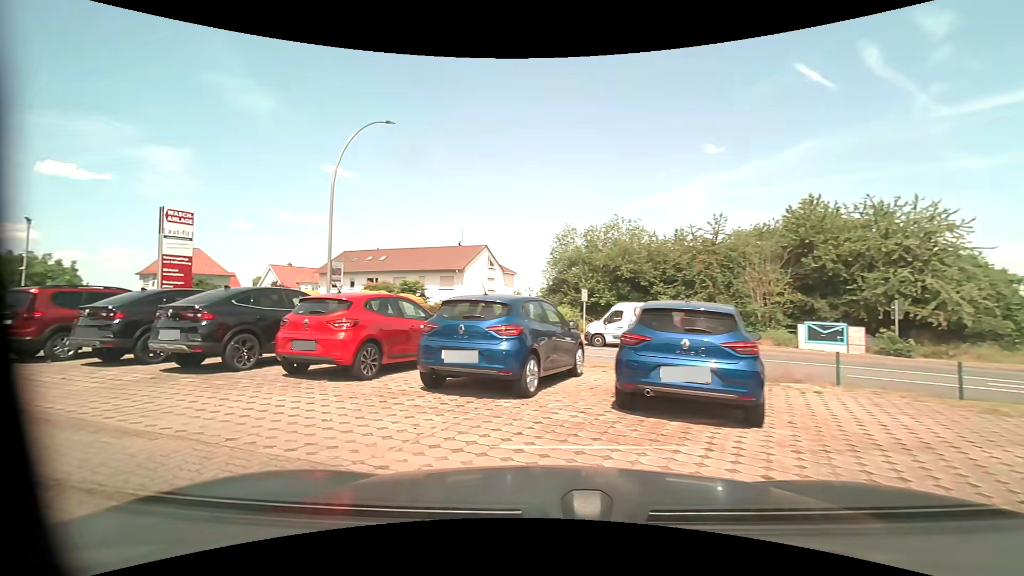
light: Day
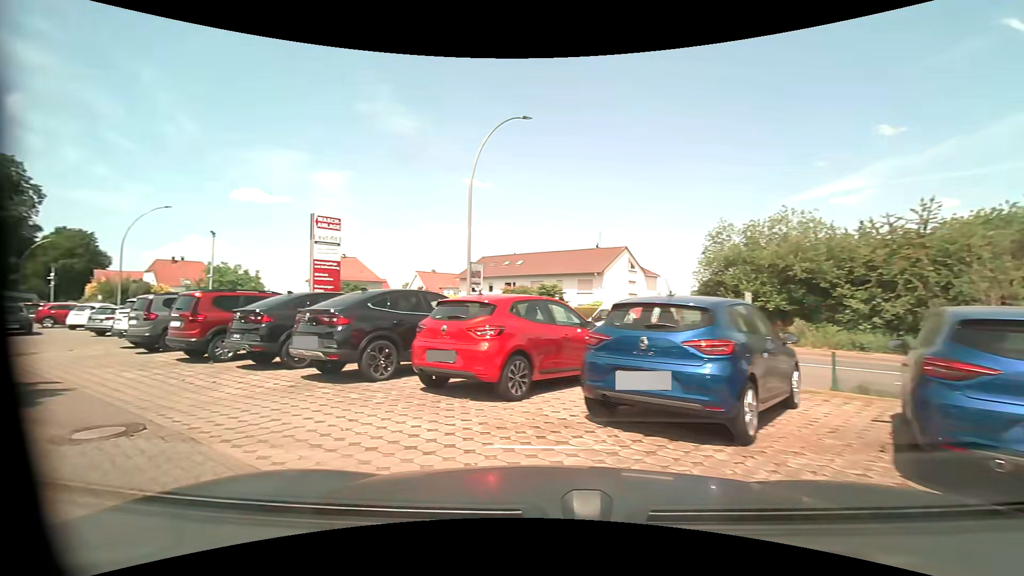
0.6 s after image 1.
(-0.3, +1.8) m; -16°
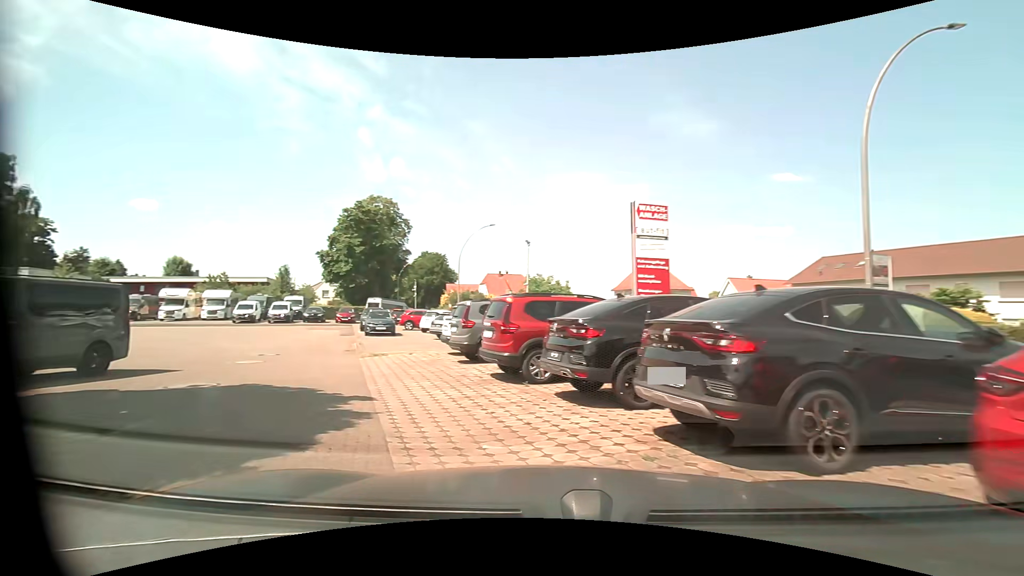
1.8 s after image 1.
(-1.2, +3.9) m; -32°
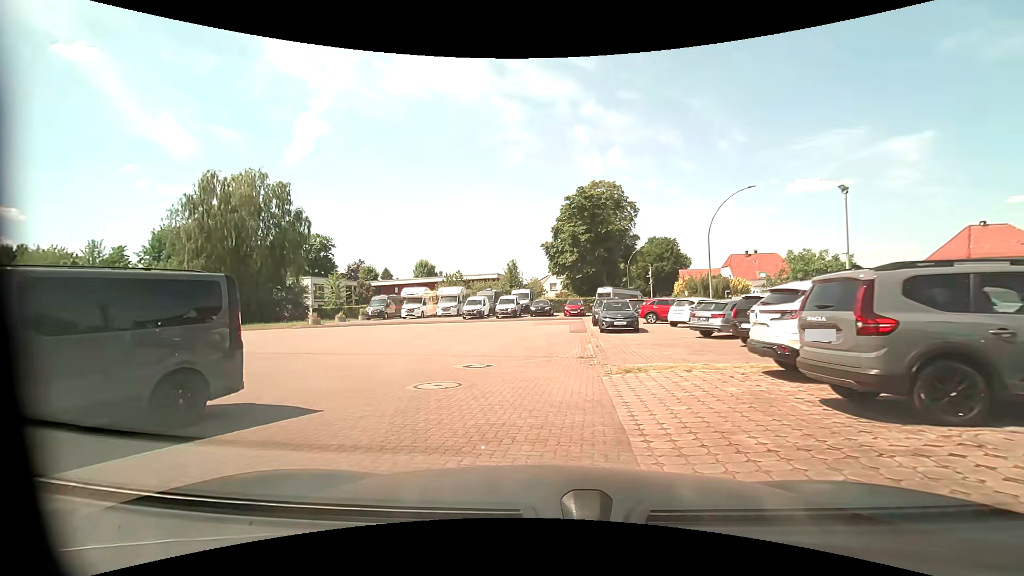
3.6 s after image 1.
(-2.0, +6.5) m; -27°
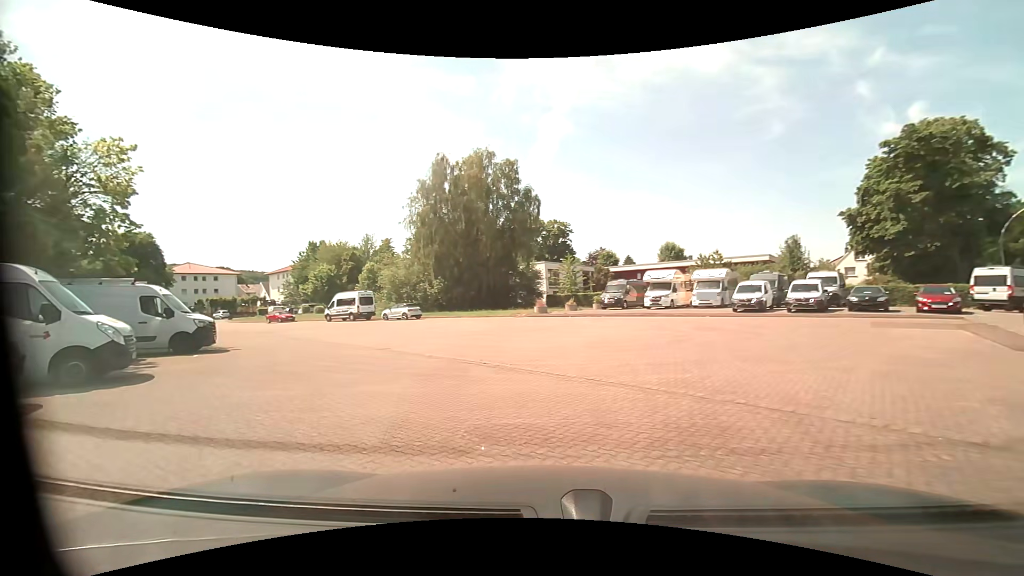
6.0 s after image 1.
(-1.7, +9.6) m; -27°
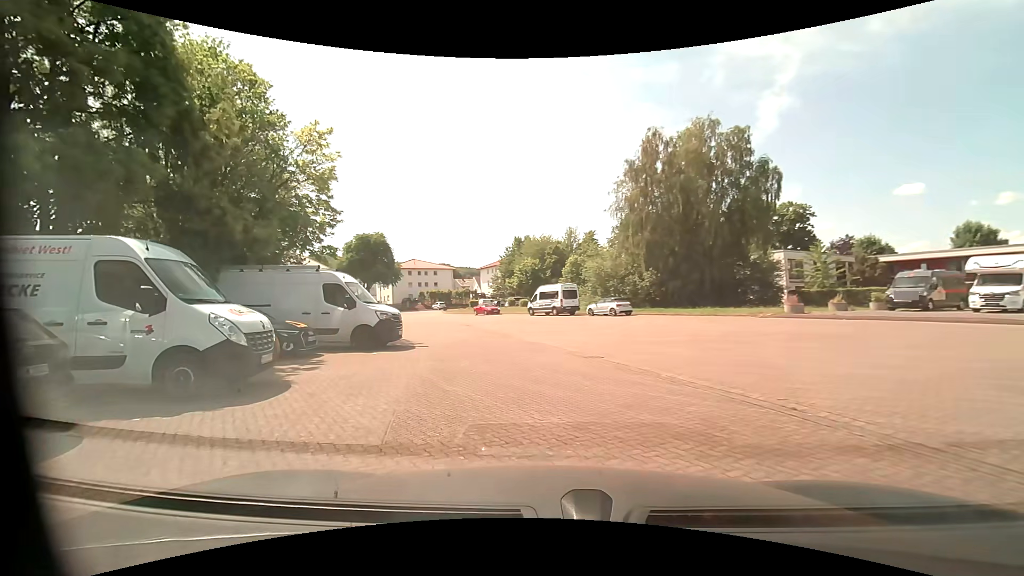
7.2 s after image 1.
(-1.1, +5.0) m; -22°
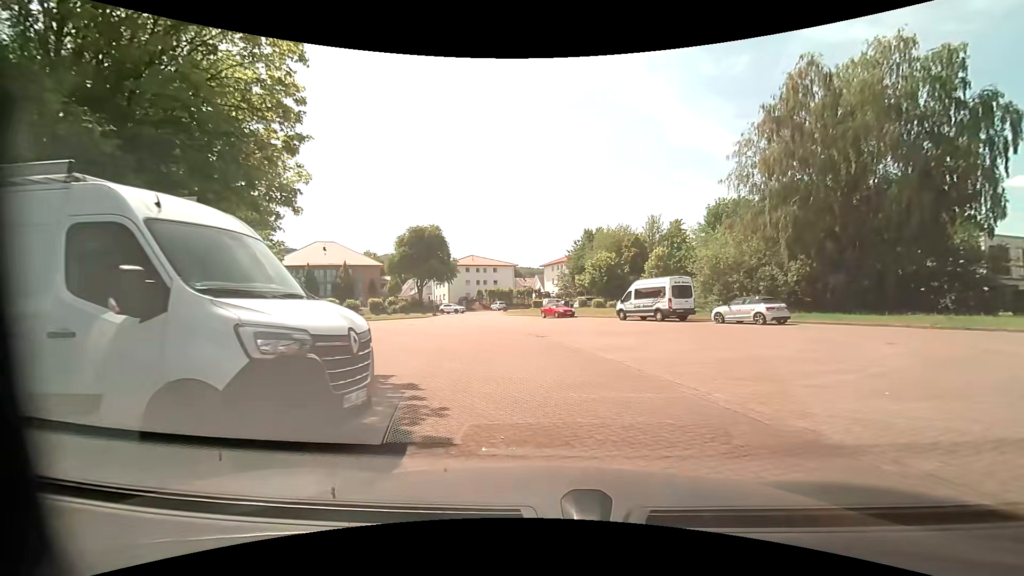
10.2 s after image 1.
(-2.4, +11.2) m; -8°
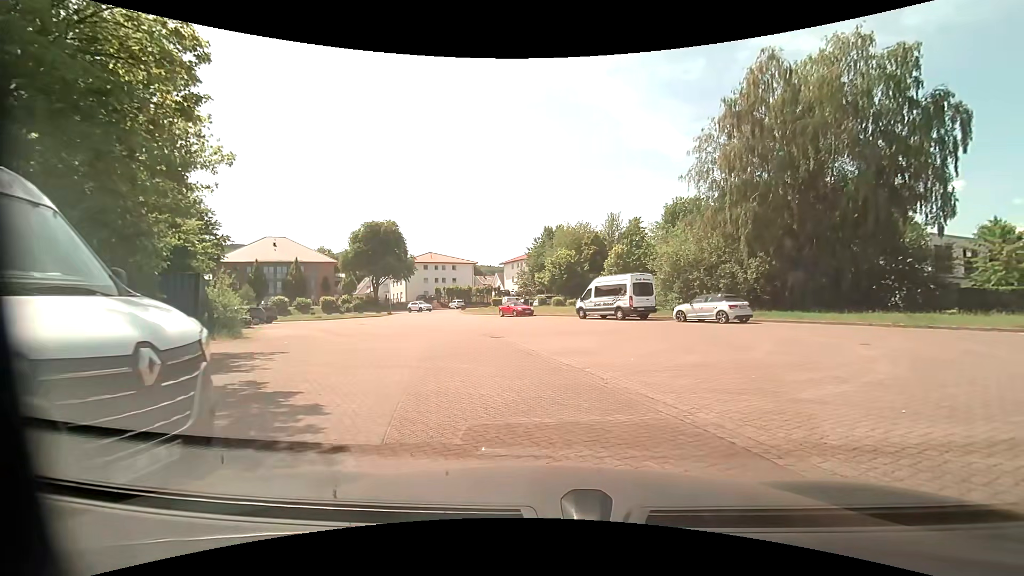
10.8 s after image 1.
(+0.1, +1.7) m; +3°
